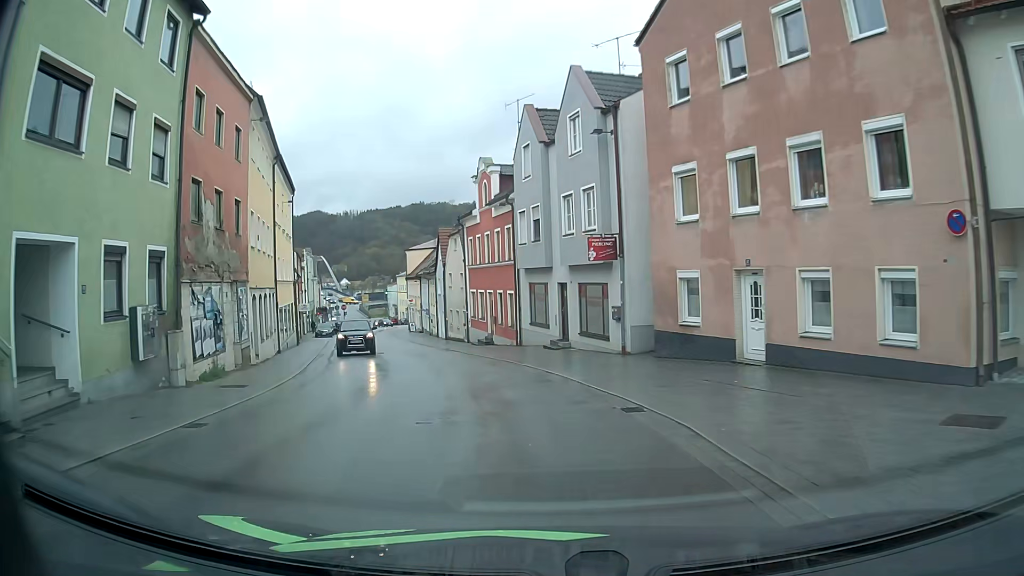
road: tertiary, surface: asphalt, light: Day
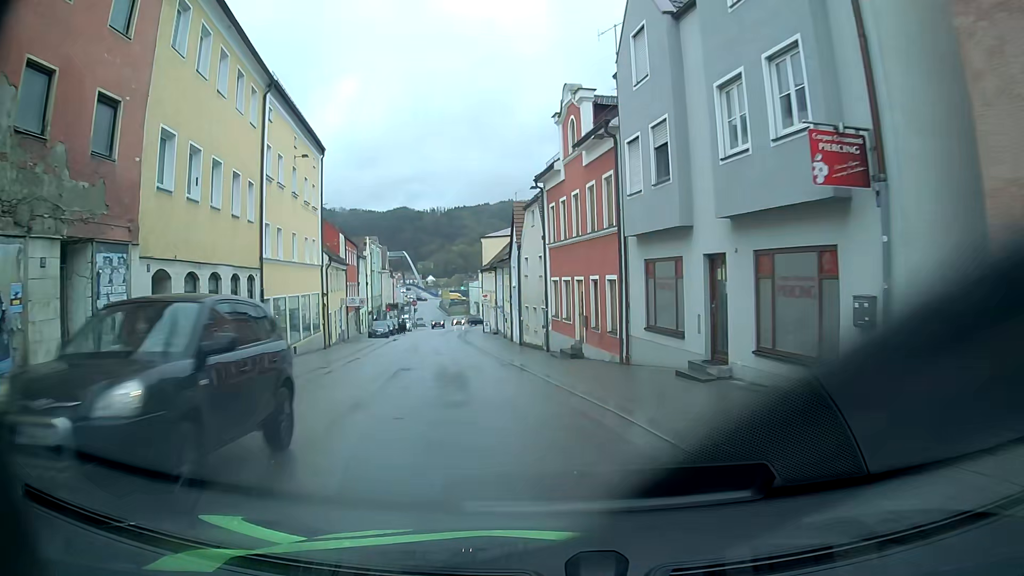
(-0.6, +11.6) m; -6°
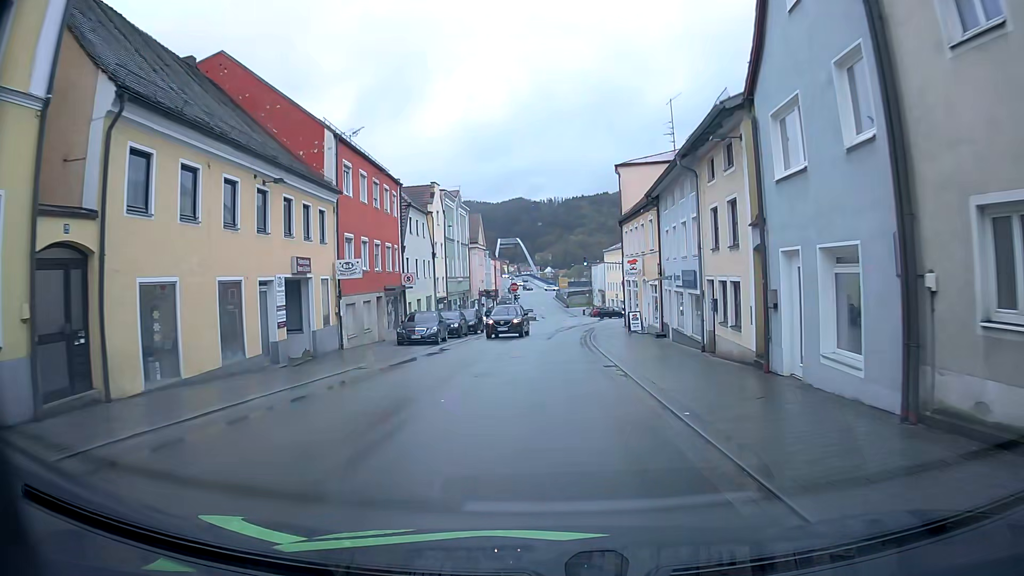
(-4.1, +30.0) m; -11°
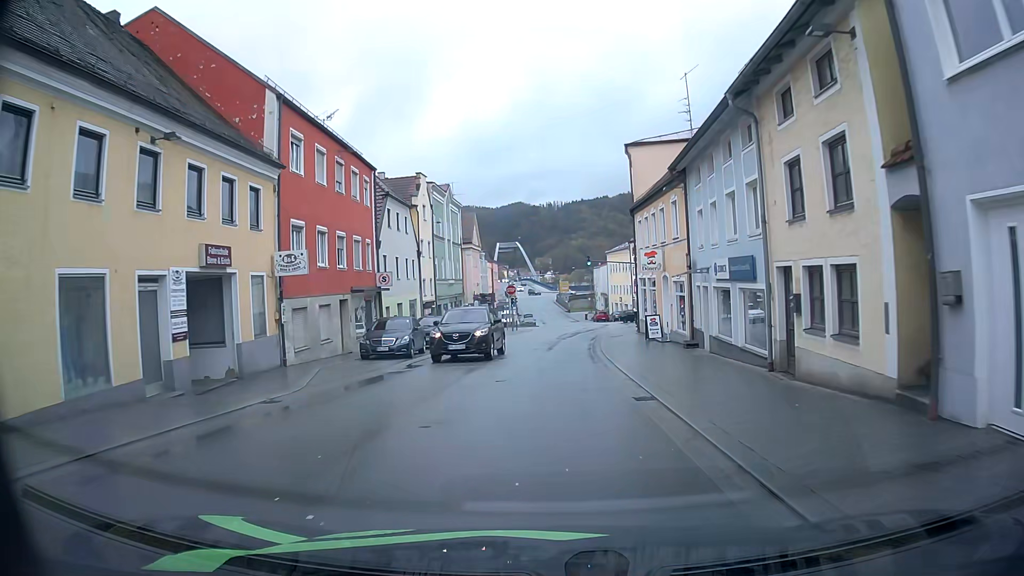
(+0.1, +5.8) m; 0°
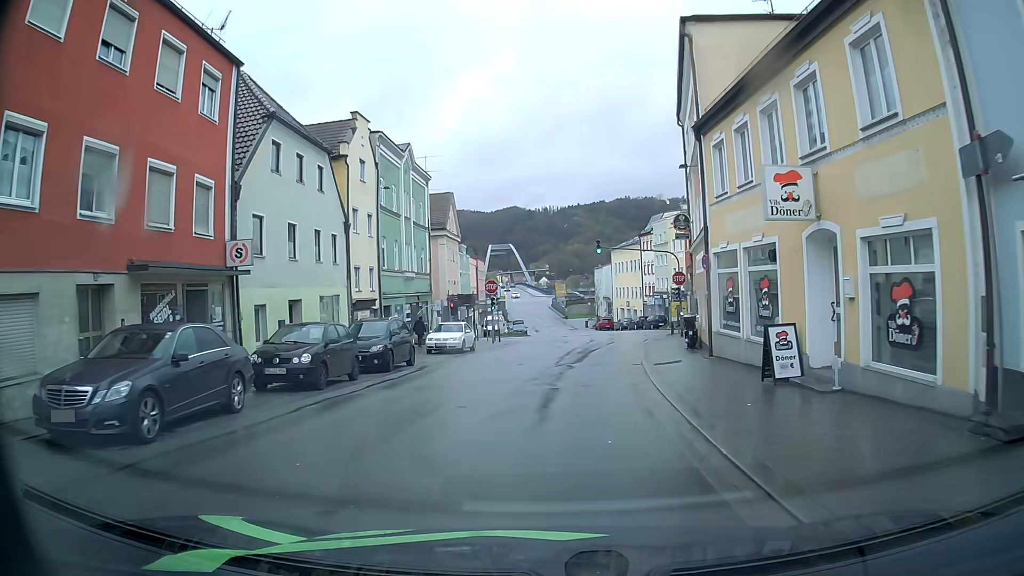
(+0.1, +15.9) m; 0°
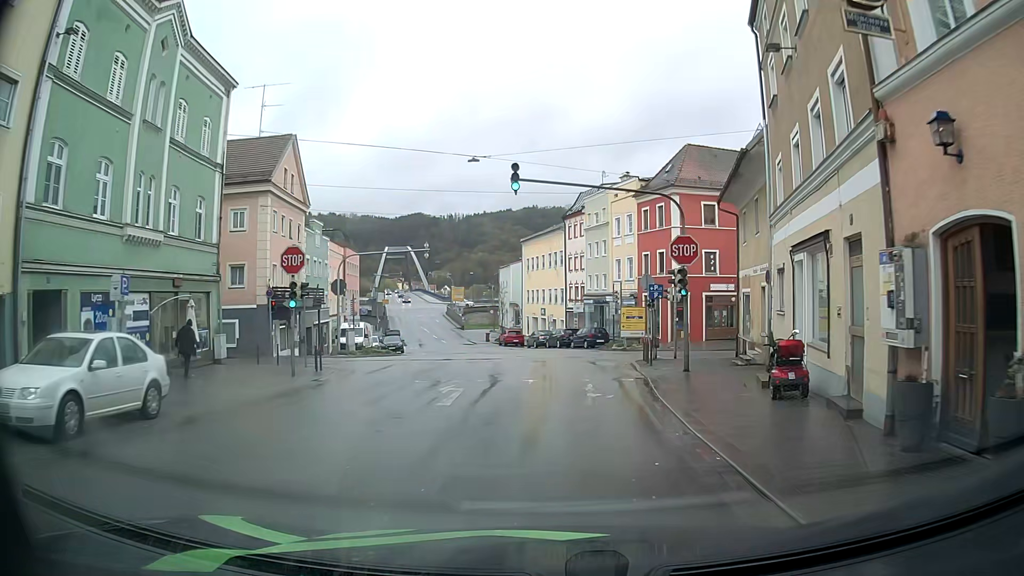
(+1.0, +22.7) m; +8°
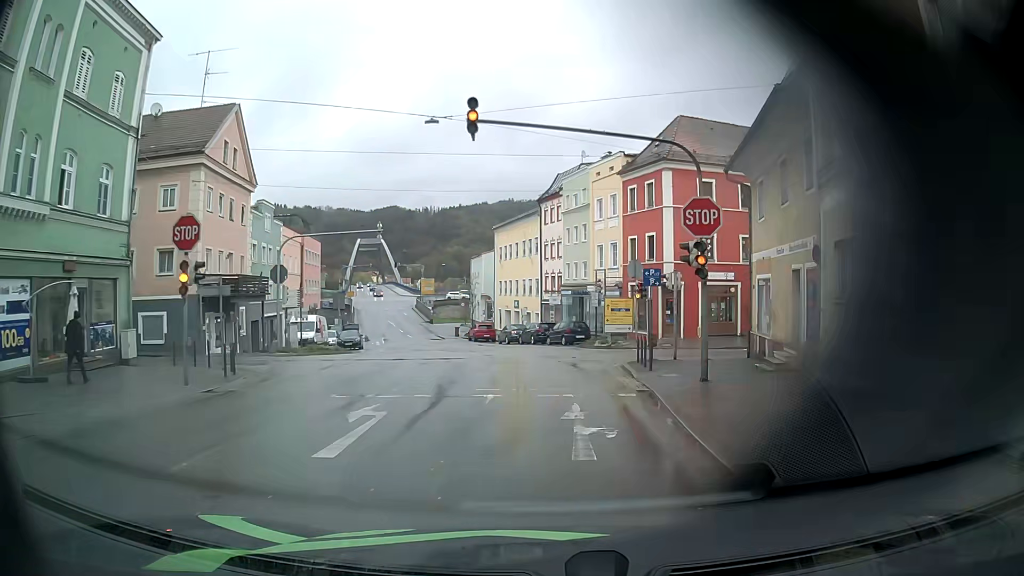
(+0.1, +5.5) m; +2°
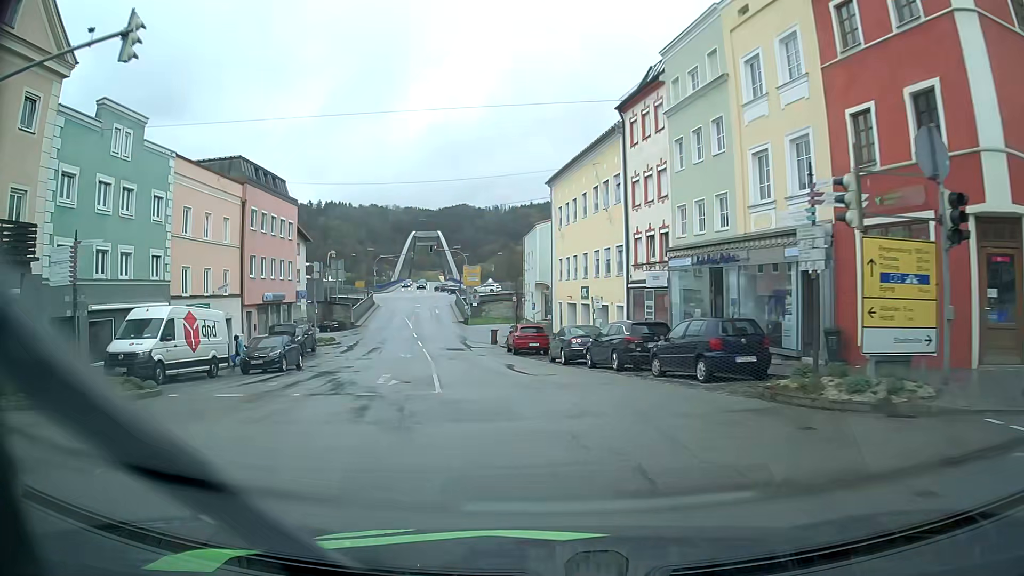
(-0.3, +24.4) m; -5°
